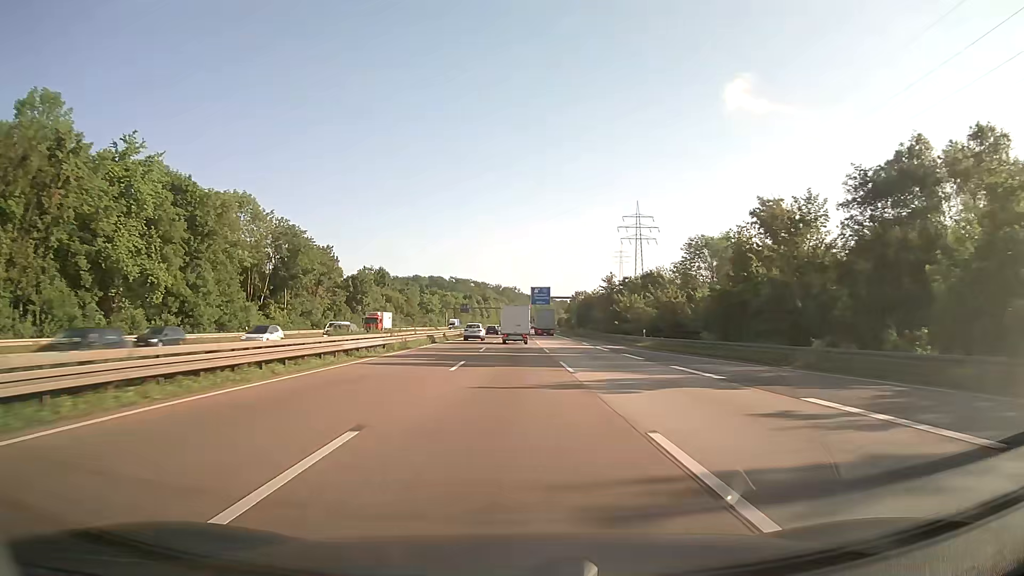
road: motorway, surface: asphalt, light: Day
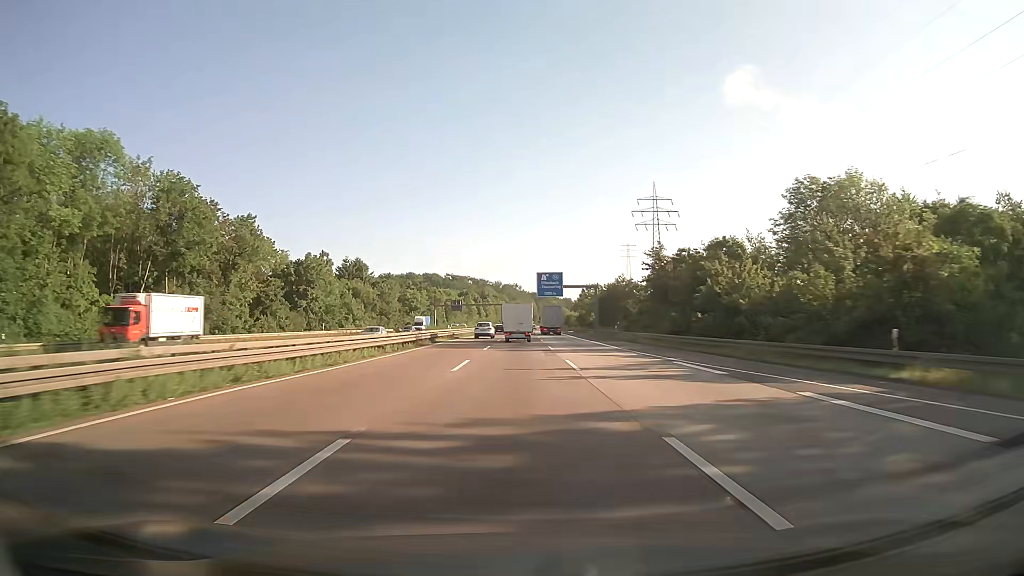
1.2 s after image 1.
(-0.1, +35.7) m; 0°
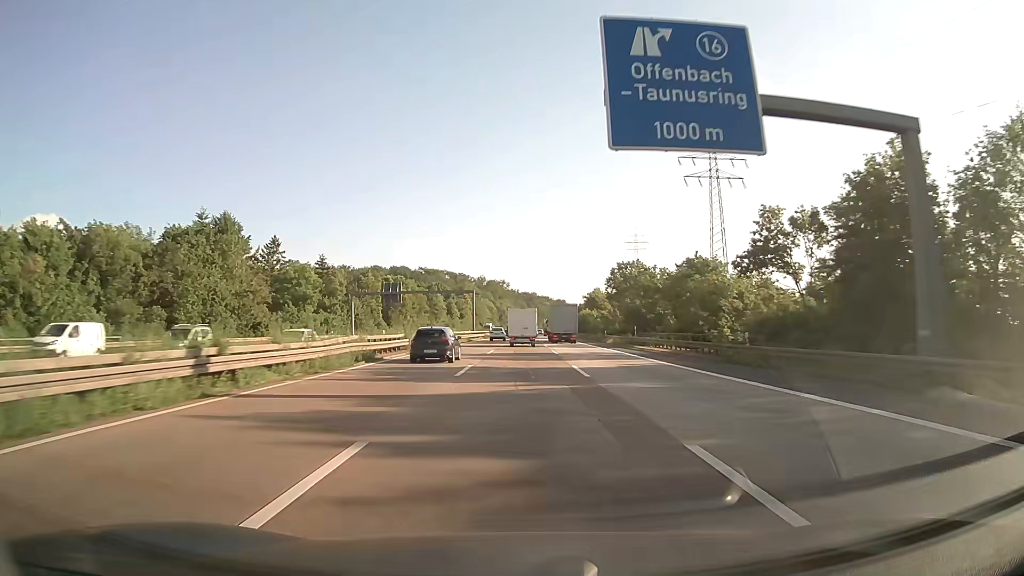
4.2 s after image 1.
(+0.5, +88.7) m; +1°
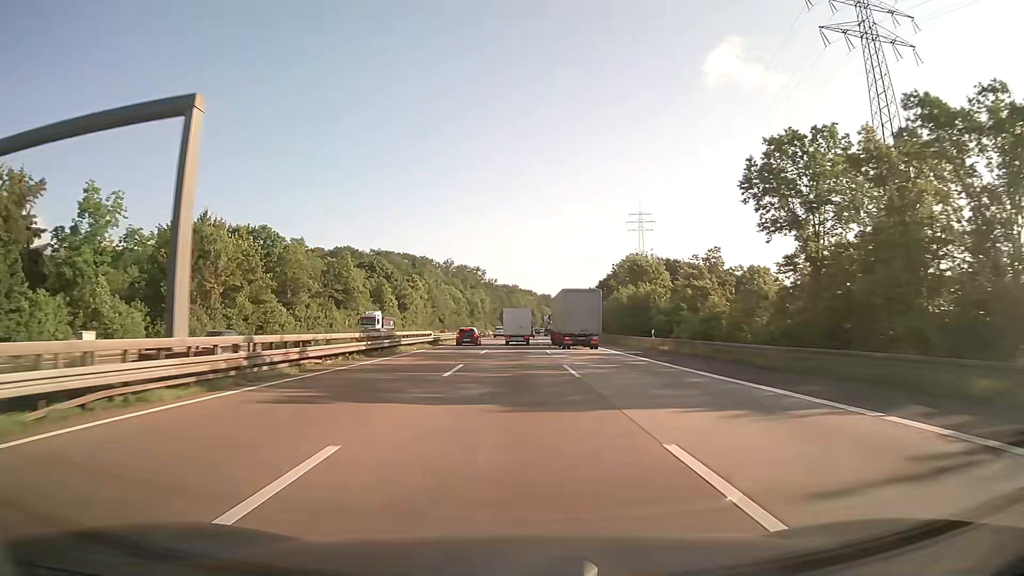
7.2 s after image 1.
(+1.2, +88.9) m; +2°
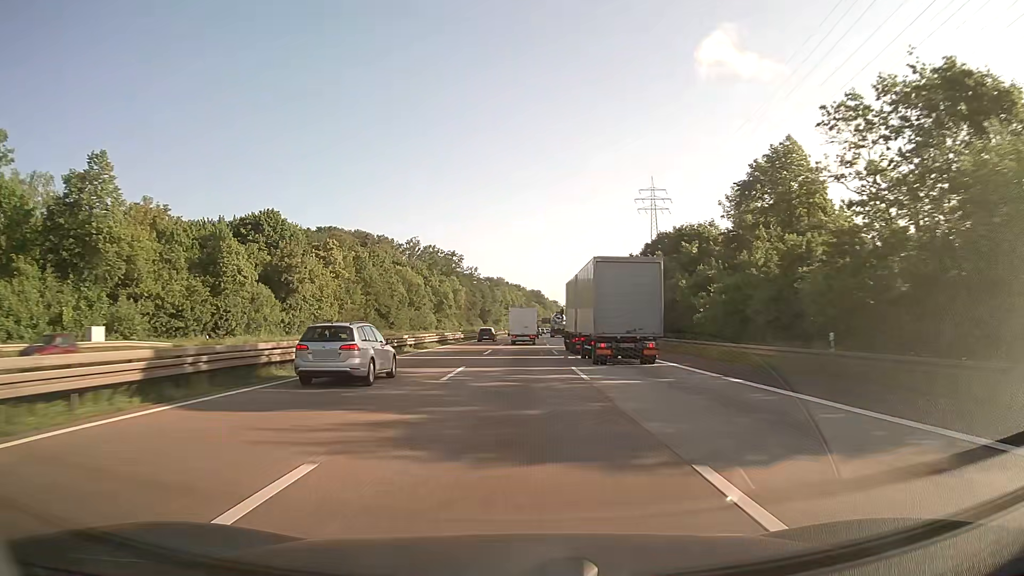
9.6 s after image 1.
(+0.6, +72.3) m; +1°
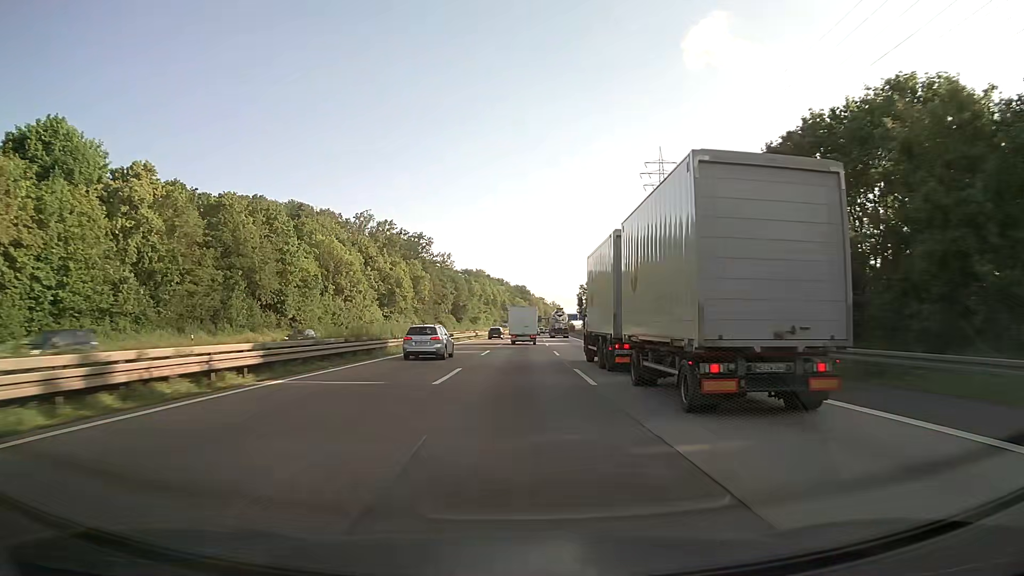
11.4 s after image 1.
(+0.7, +54.5) m; +1°
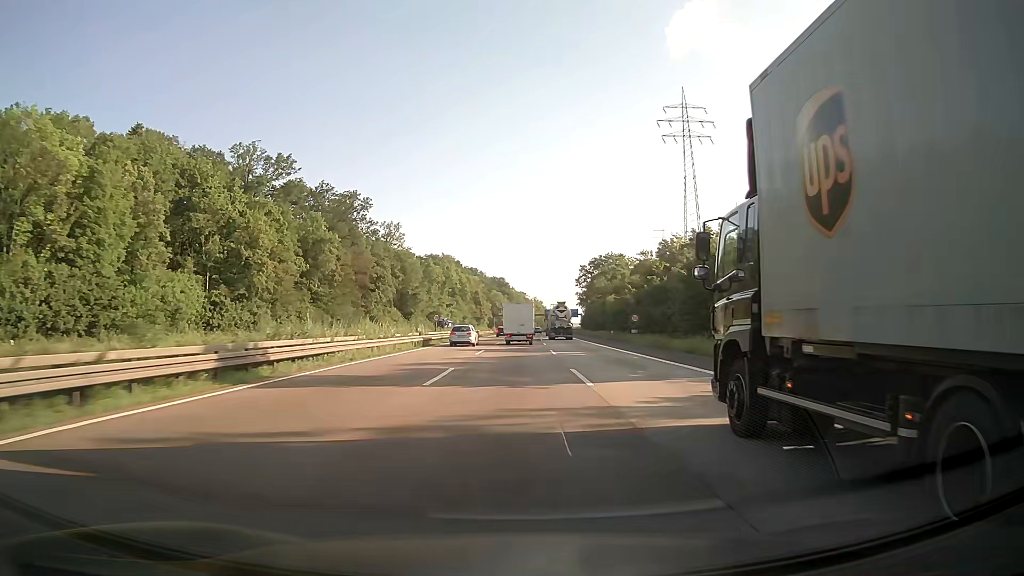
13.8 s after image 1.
(+1.1, +71.2) m; +2°
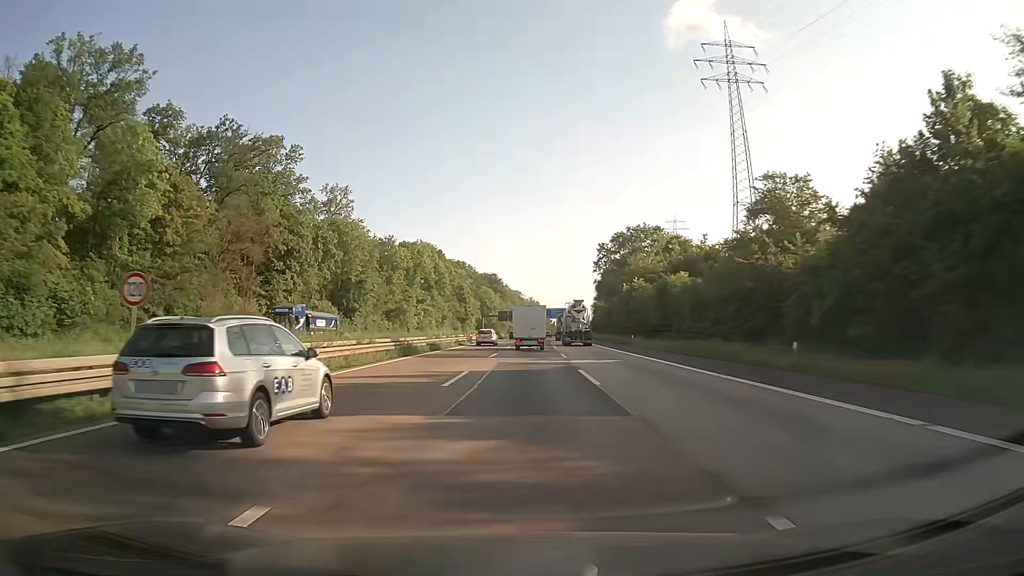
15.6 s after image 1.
(+0.2, +51.8) m; 0°
(0, +10) (0, +20) (0, +30) (0, +40) (0, +50) (0, +60) (0, +70) (0, +80) (0, +90) (0, +100) m
